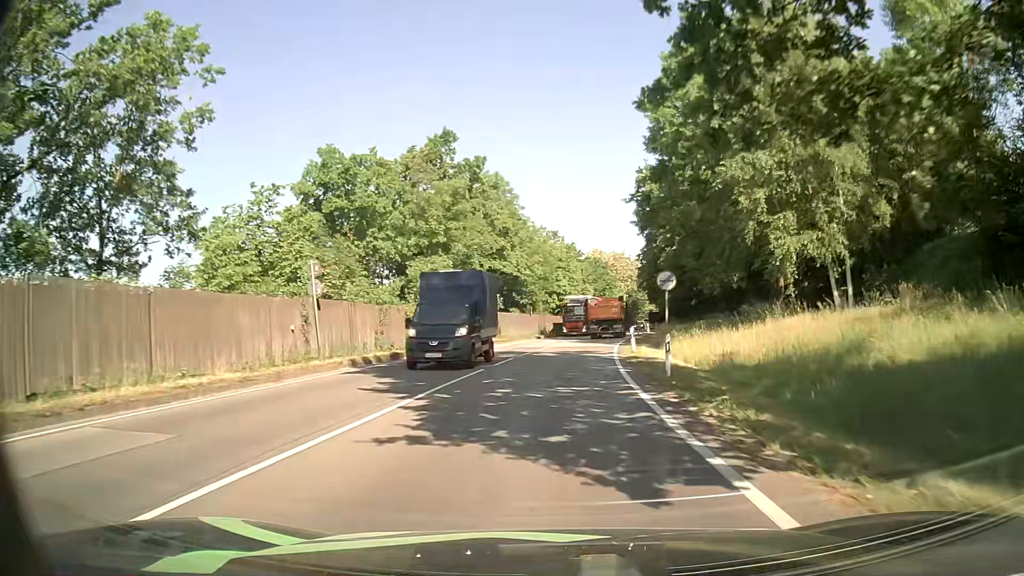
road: primary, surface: asphalt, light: Day
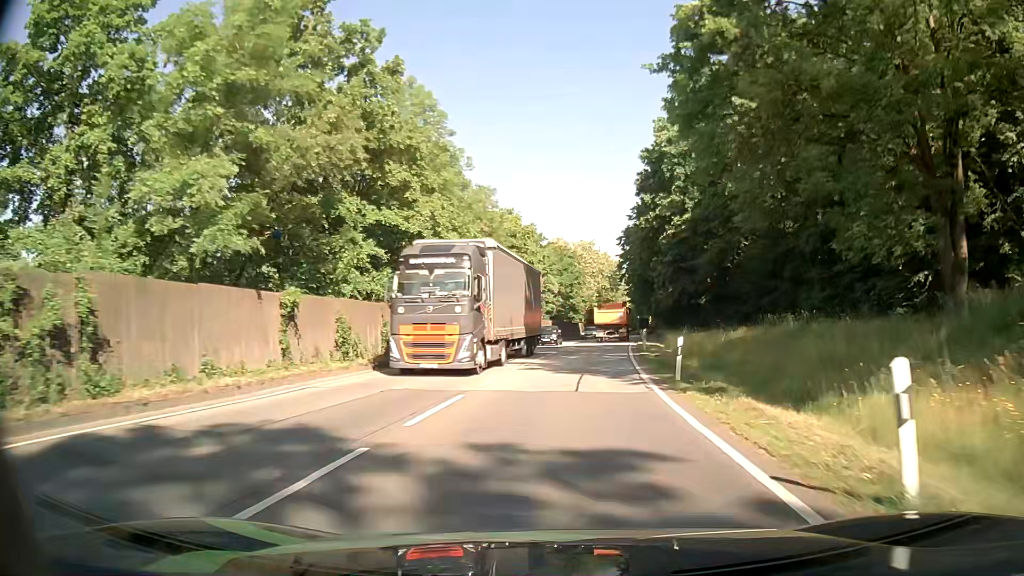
(+0.6, +25.0) m; +4°
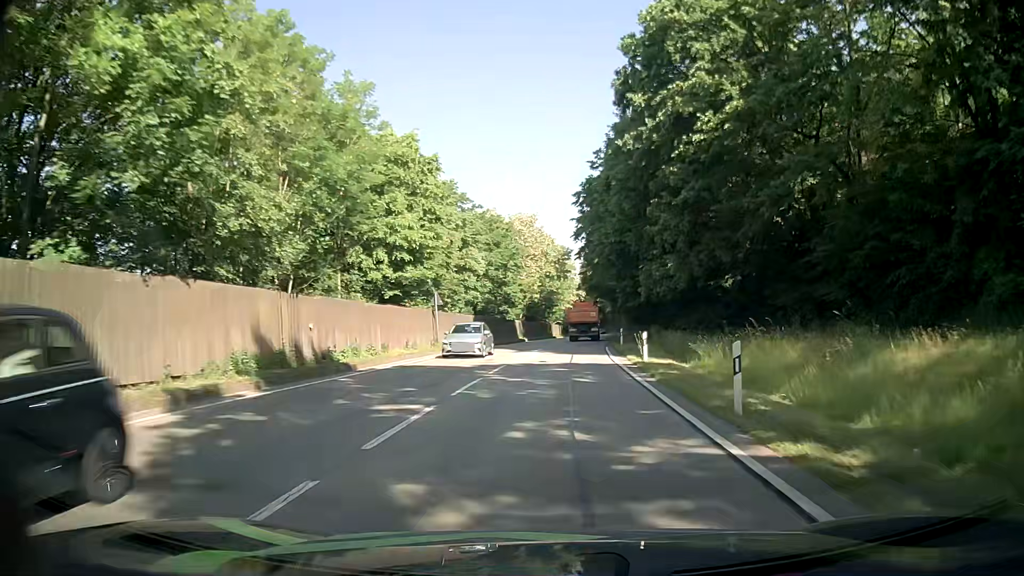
(+1.1, +24.8) m; +5°
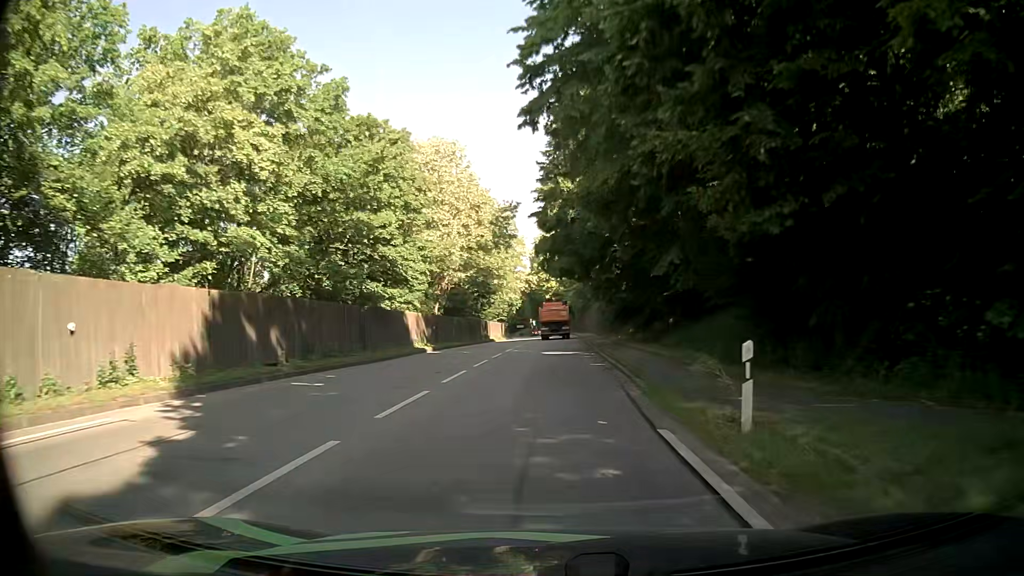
(+1.2, +32.9) m; +5°
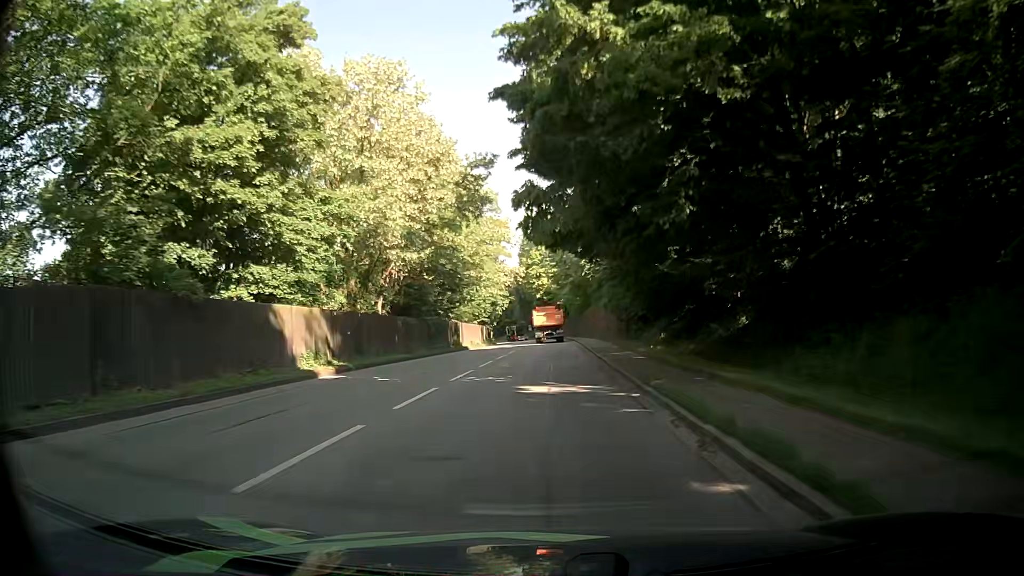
(-0.2, +16.5) m; -1°
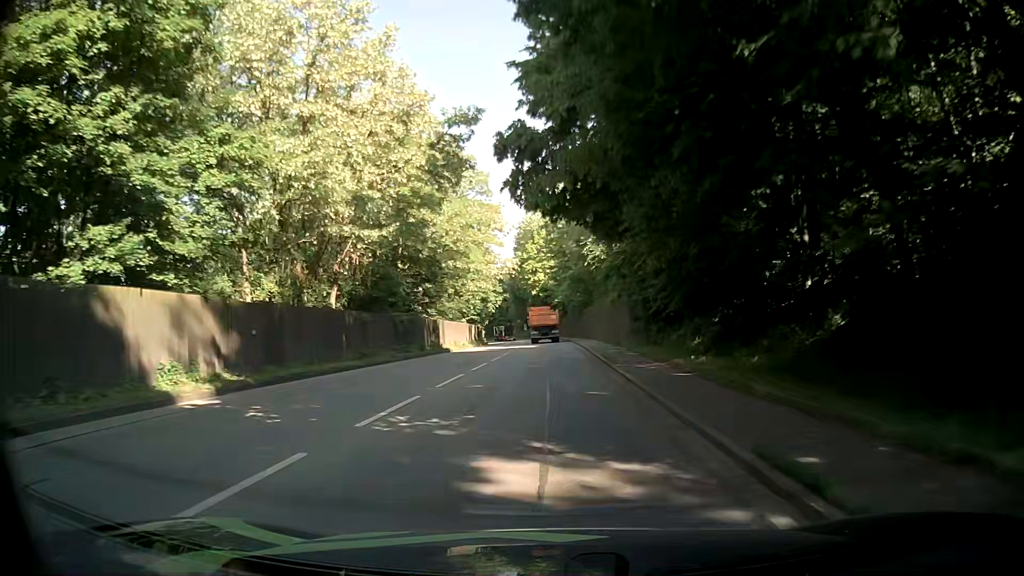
(+0.1, +8.3) m; +1°
